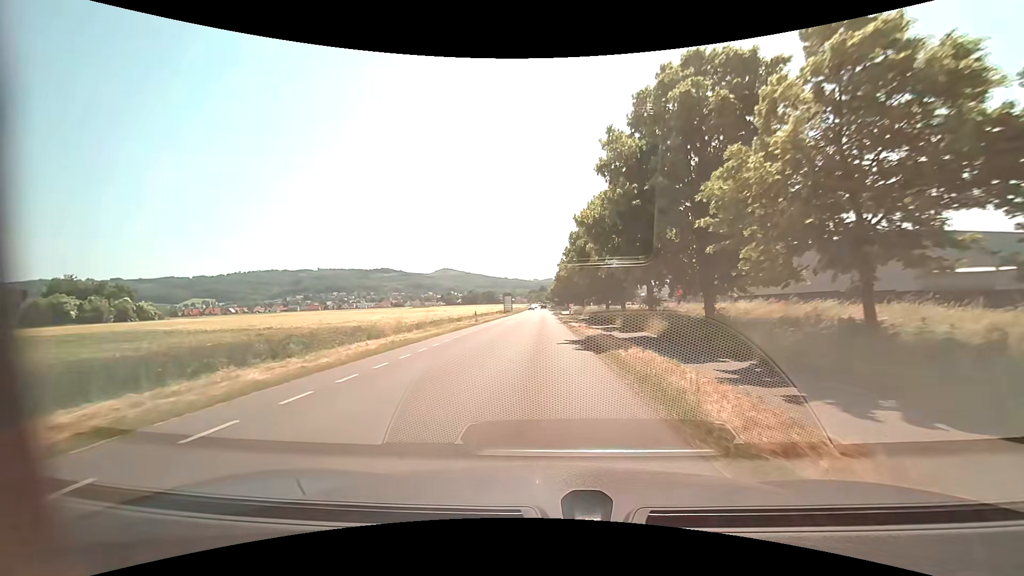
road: unclassified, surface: asphalt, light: Day
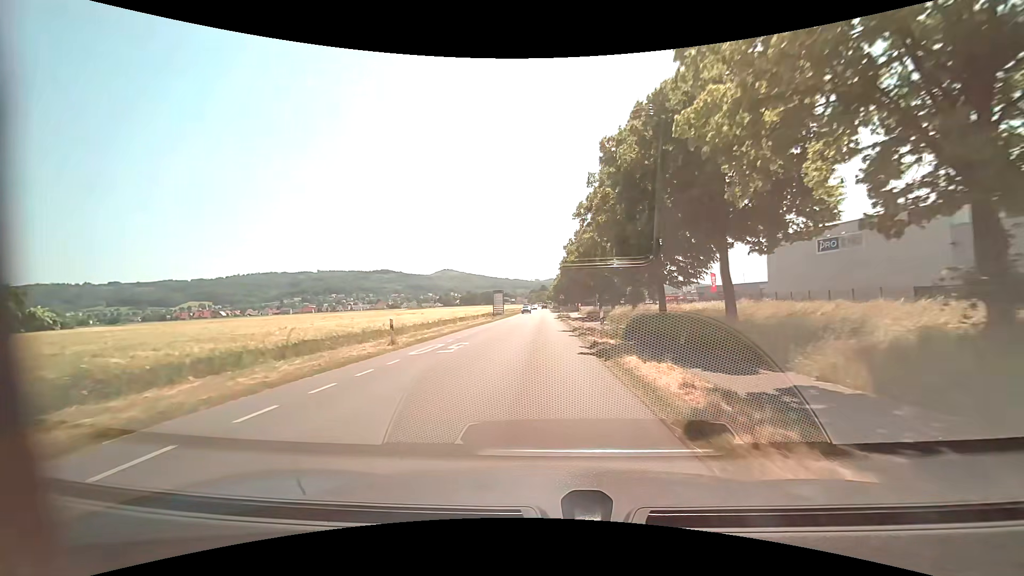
(+0.1, +24.1) m; 0°
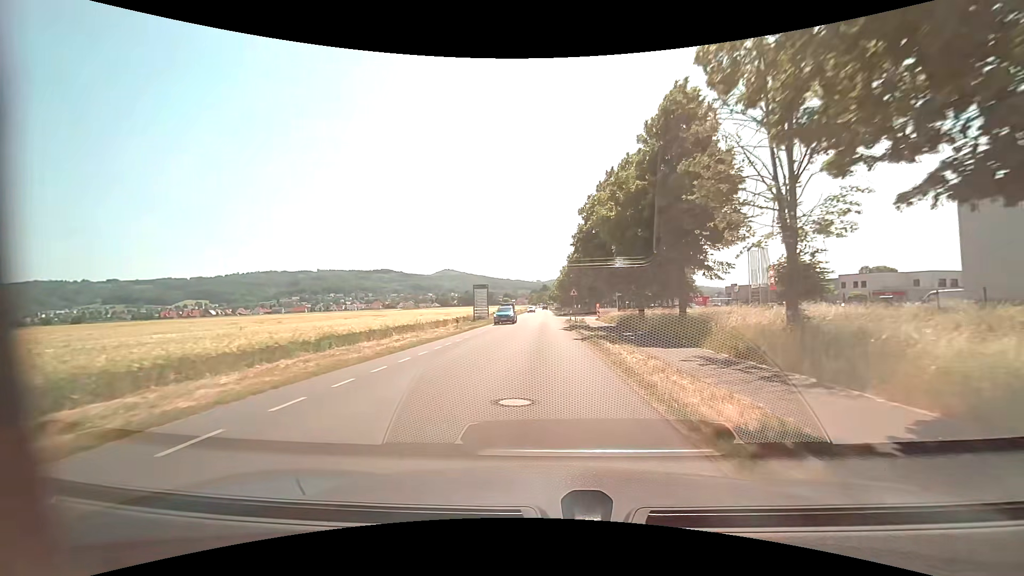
(-0.1, +24.1) m; 0°
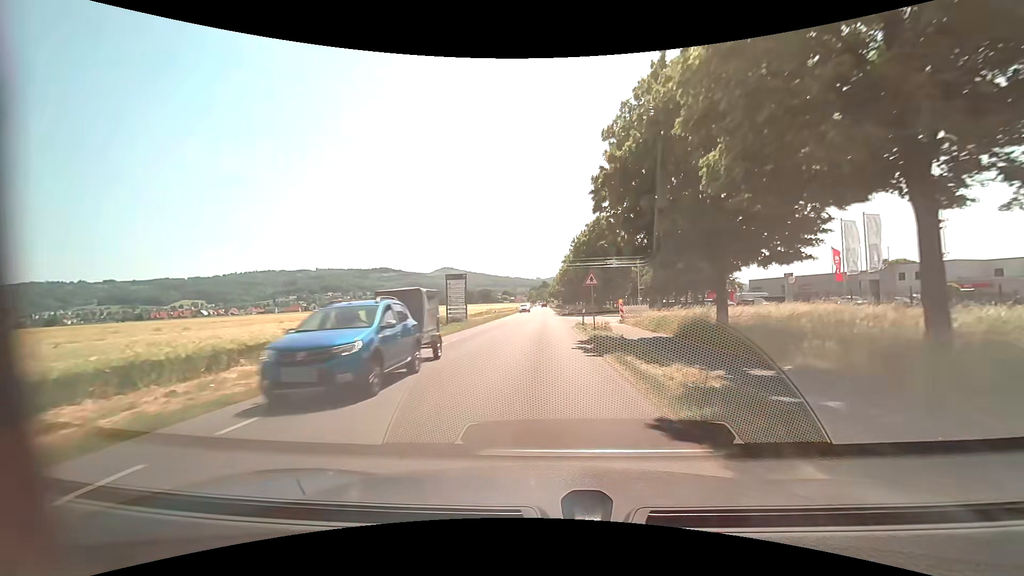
(0.0, +15.9) m; 0°
(0, +10) (0, +20) (0, +30) (0, +40) (0, +50) (0, +60) (0, +70) (0, +80) (0, +90) (0, +100) m
